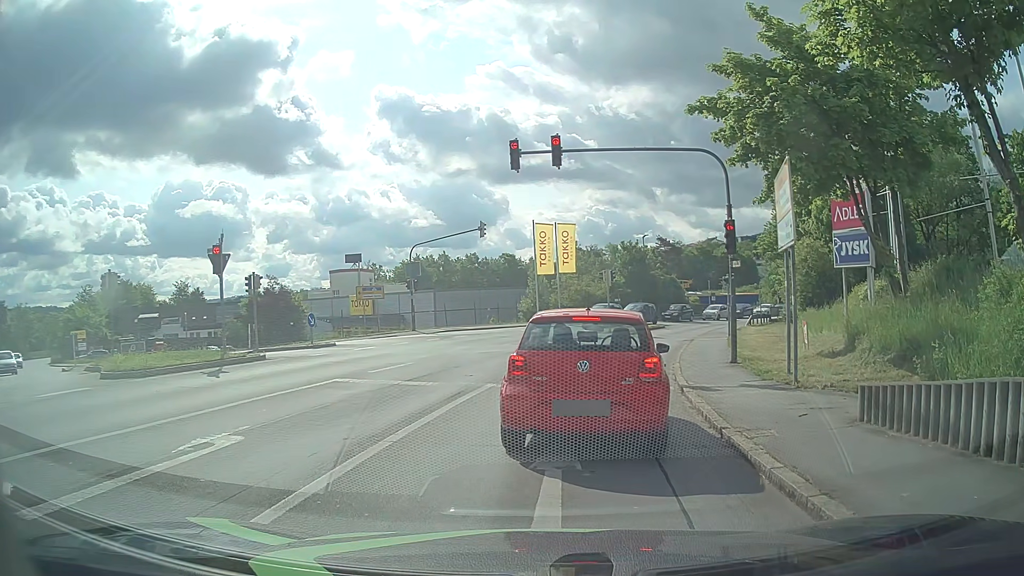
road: tertiary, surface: asphalt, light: Day
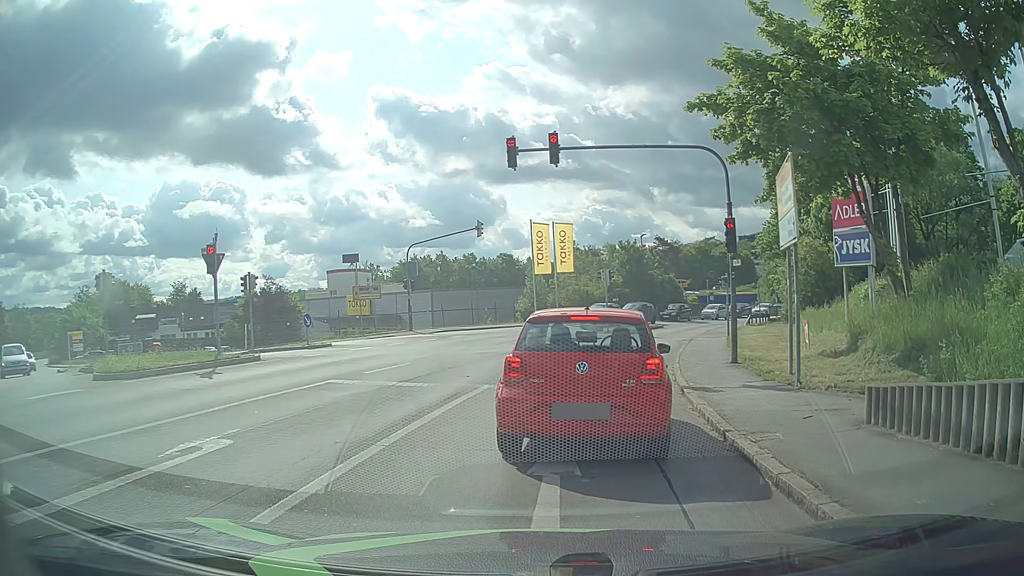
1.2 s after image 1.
(0.0, +0.3) m; 0°
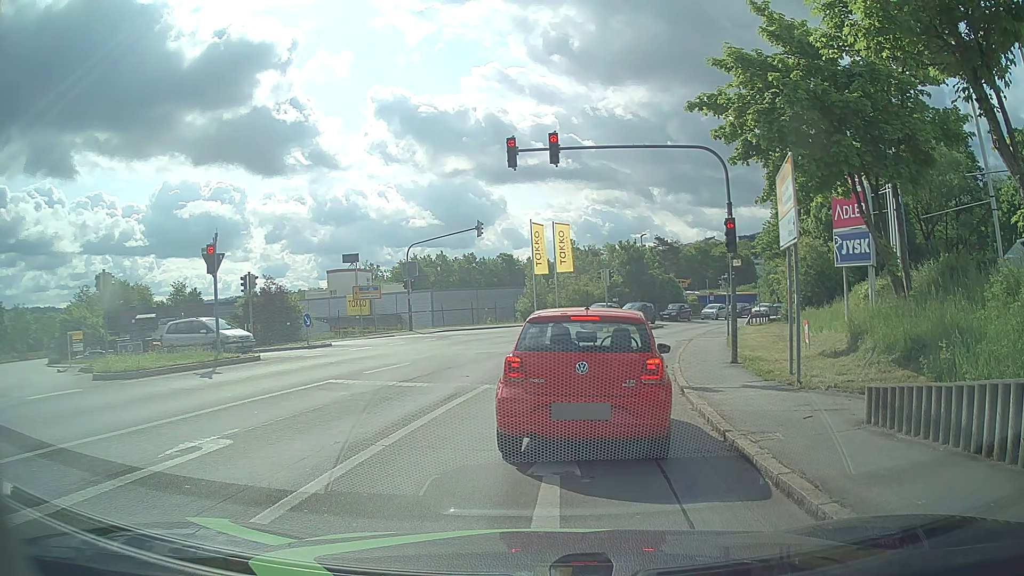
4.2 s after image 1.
(0.0, +0.1) m; 0°
(0, +10) (+2, +20) (+4, +30) (+7, +39) (+11, +48) (+16, +57) (+22, +65) (+28, +73) (+35, +80) (+41, +88) m
